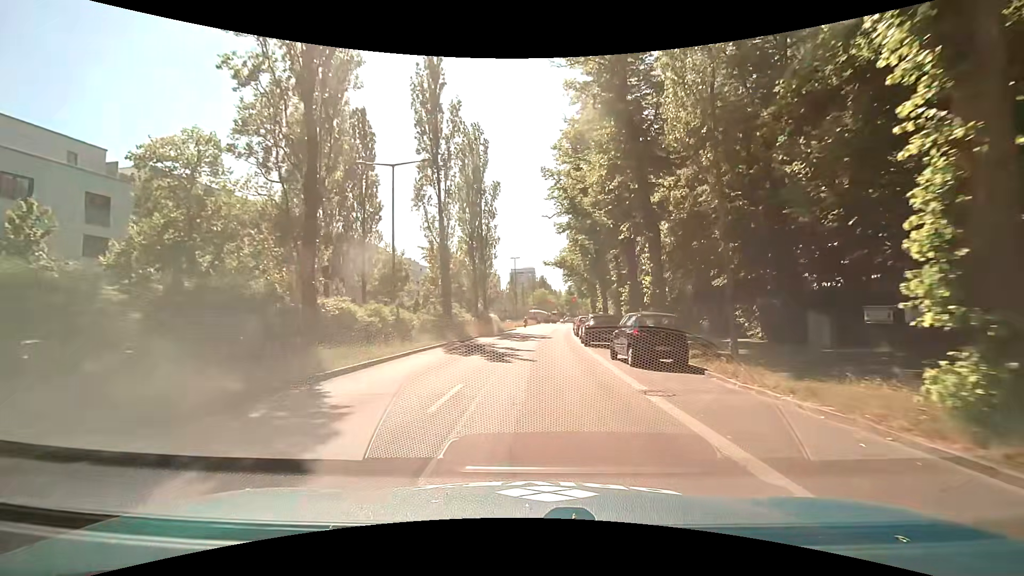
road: secondary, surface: asphalt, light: Day
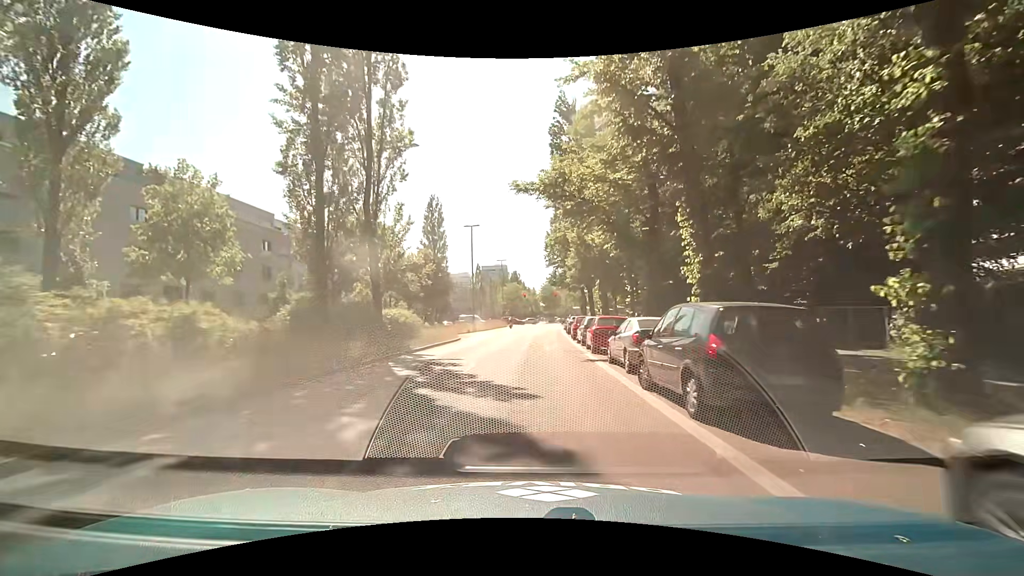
(+1.4, +31.6) m; +4°
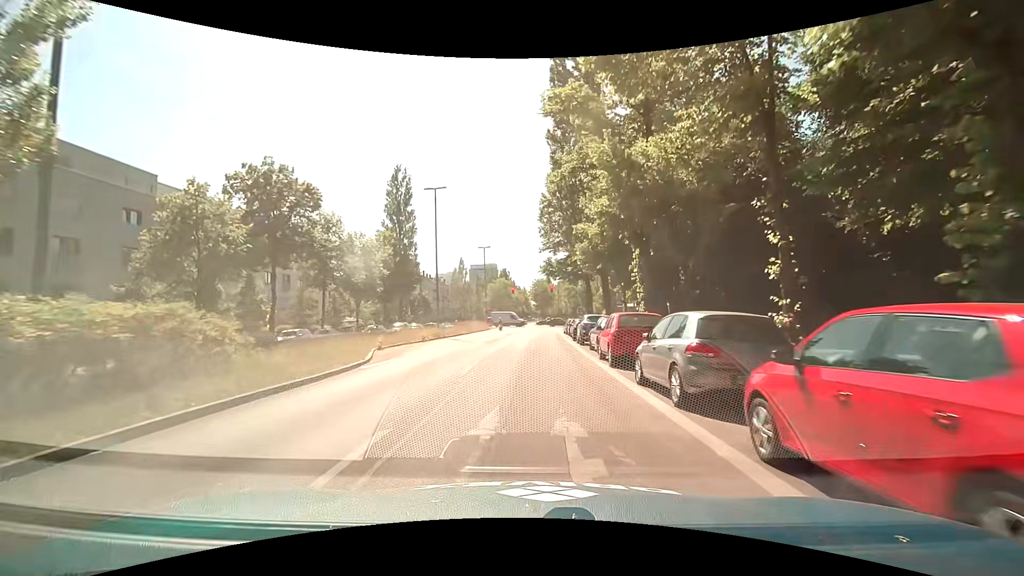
(+0.3, +17.4) m; +2°
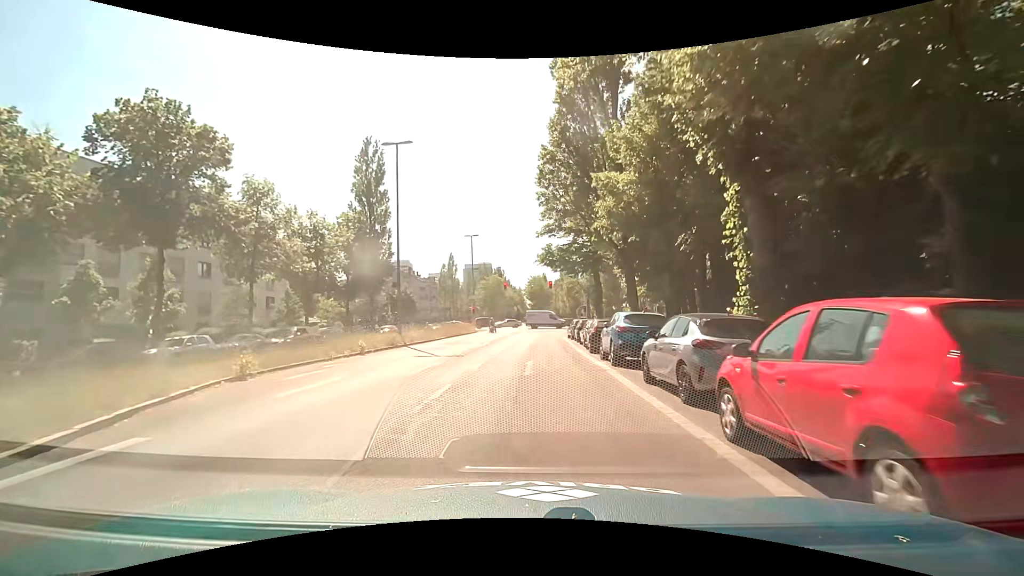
(-0.1, +11.0) m; -1°
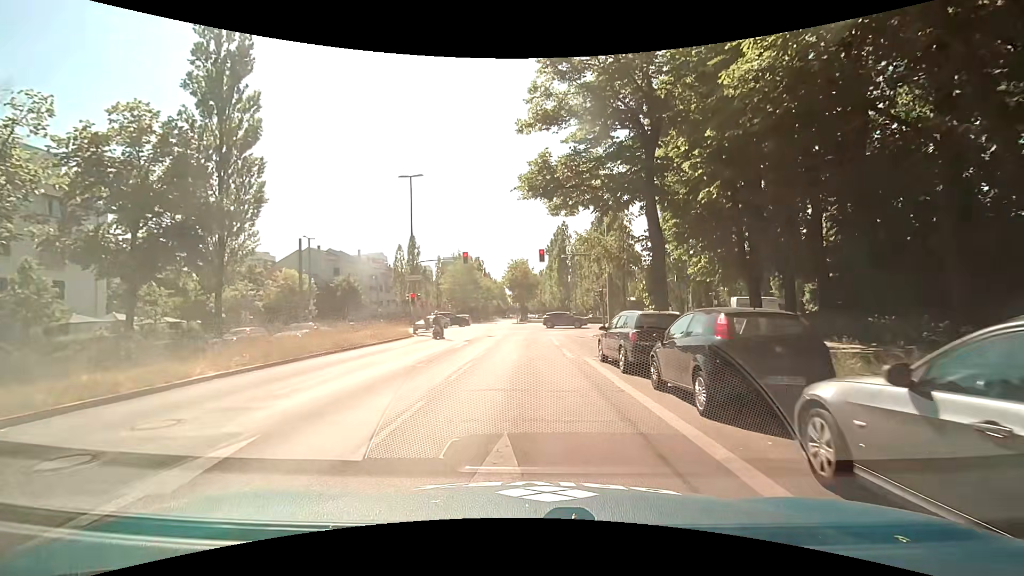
(+0.6, +25.0) m; +3°
